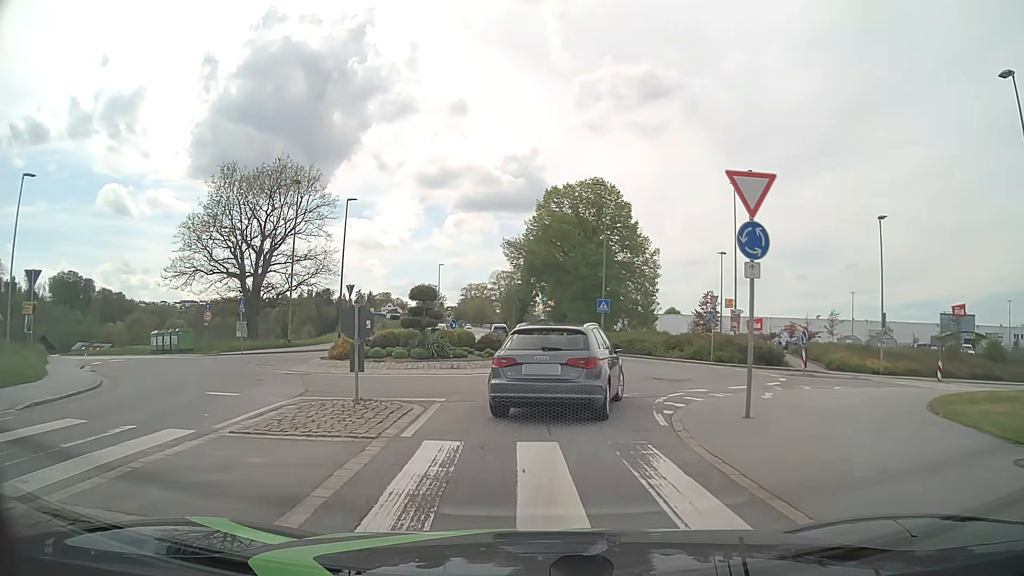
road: tertiary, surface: asphalt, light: Day
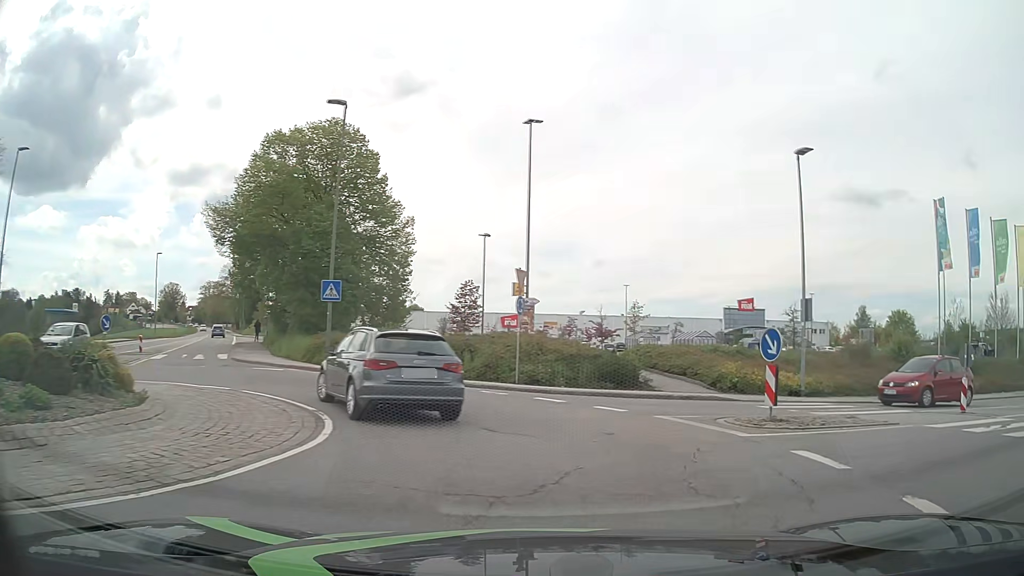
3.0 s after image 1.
(+1.4, +15.3) m; +23°
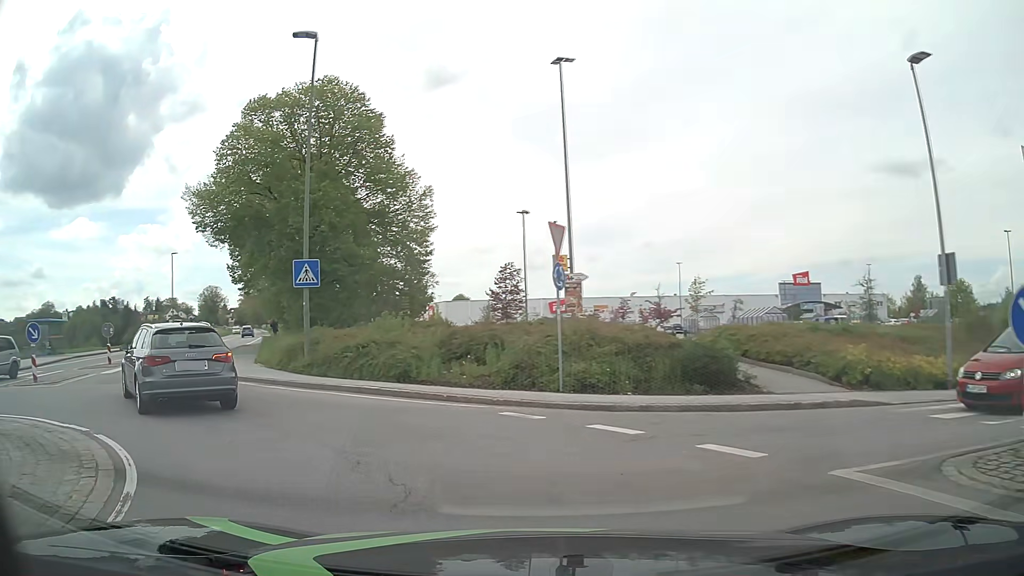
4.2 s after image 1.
(+0.1, +6.6) m; -5°
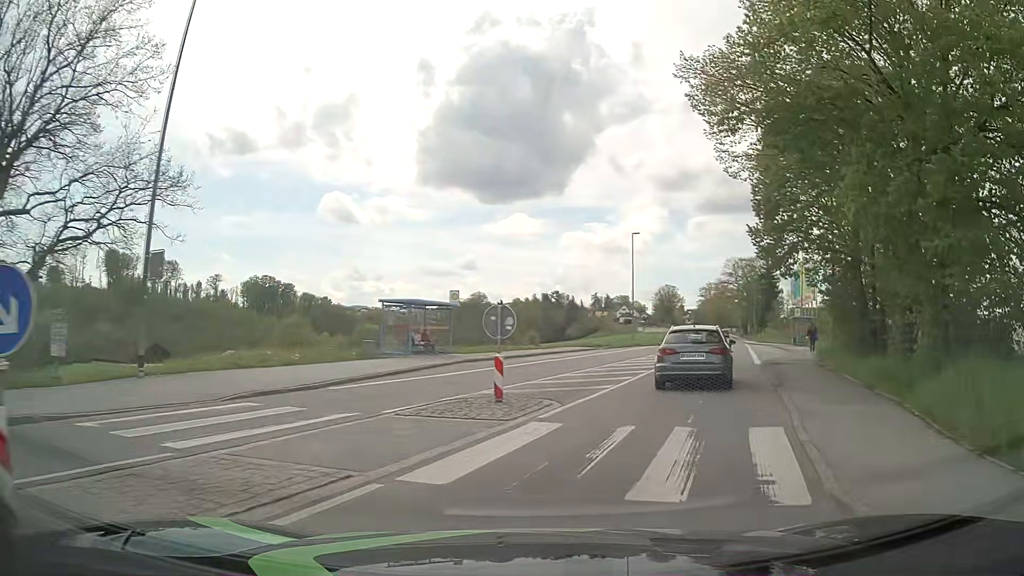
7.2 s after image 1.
(-8.8, +14.8) m; -39°
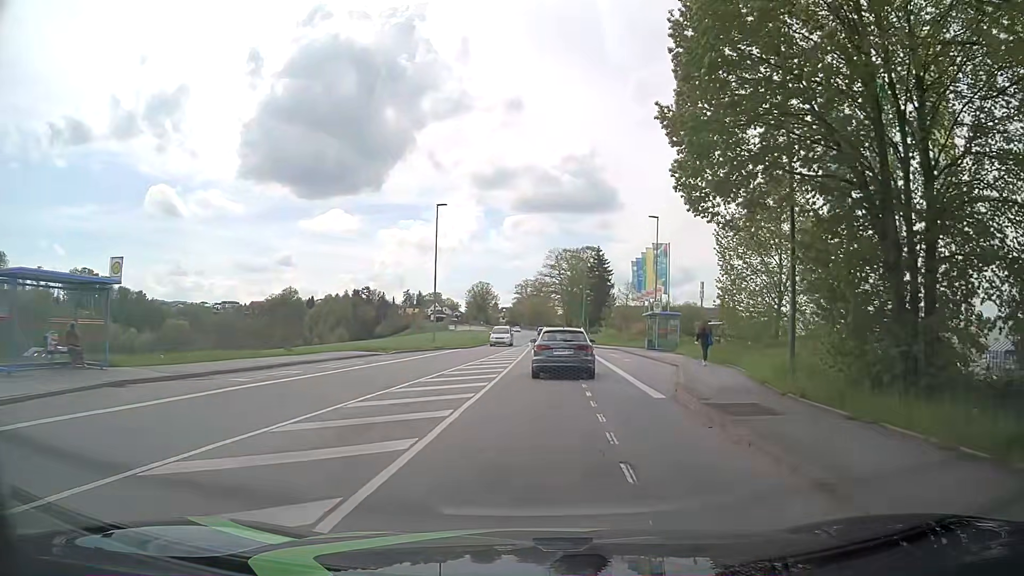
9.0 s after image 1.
(+2.3, +14.1) m; +15°
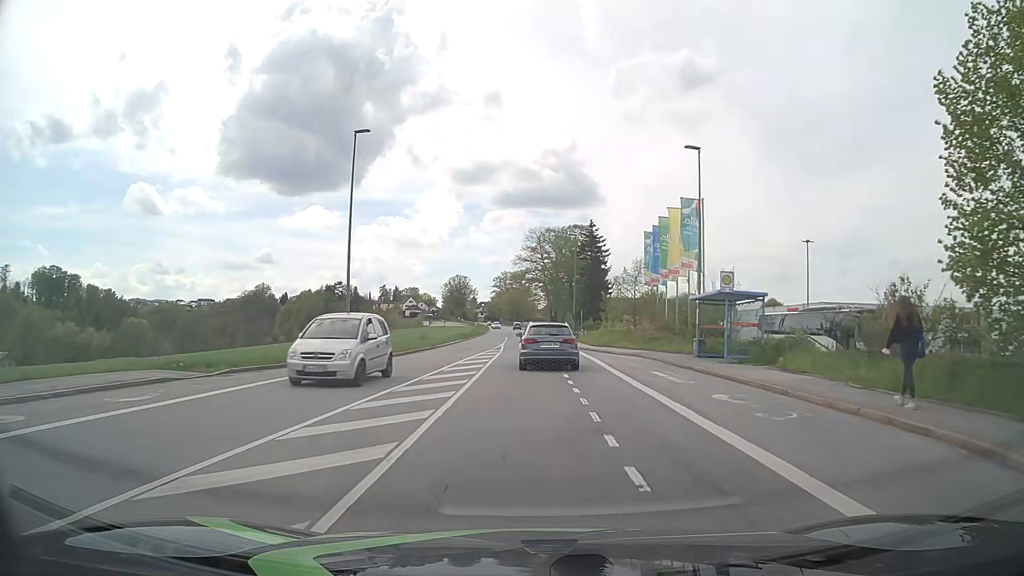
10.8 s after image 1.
(+0.3, +18.7) m; +1°
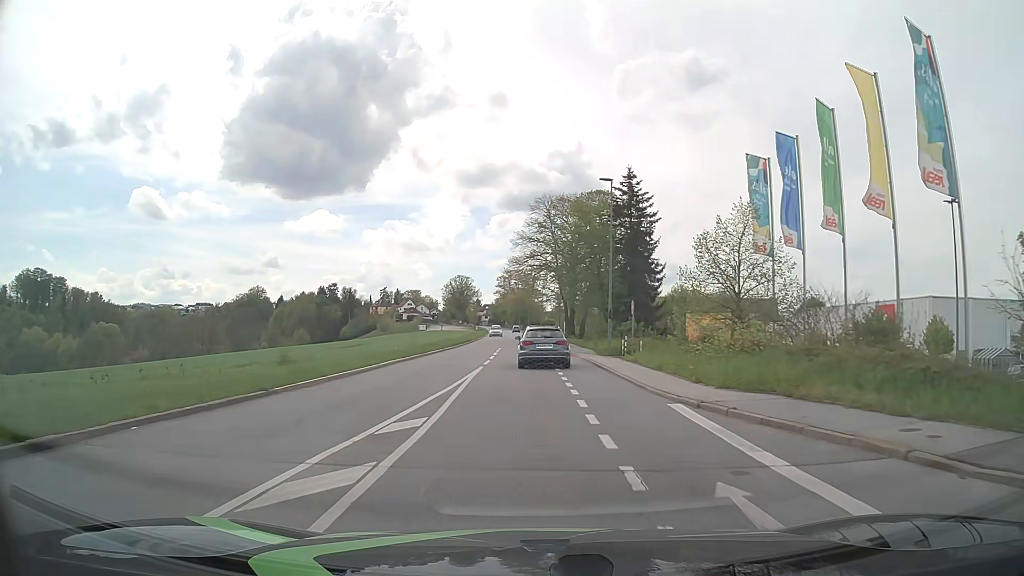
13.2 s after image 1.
(-0.1, +25.8) m; 0°
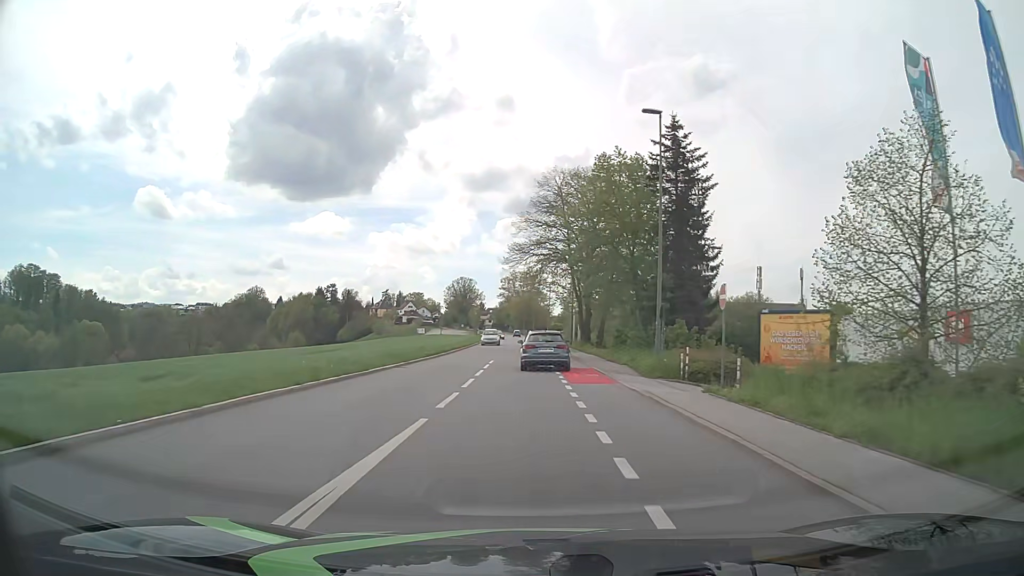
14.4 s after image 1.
(-0.1, +13.5) m; -1°
